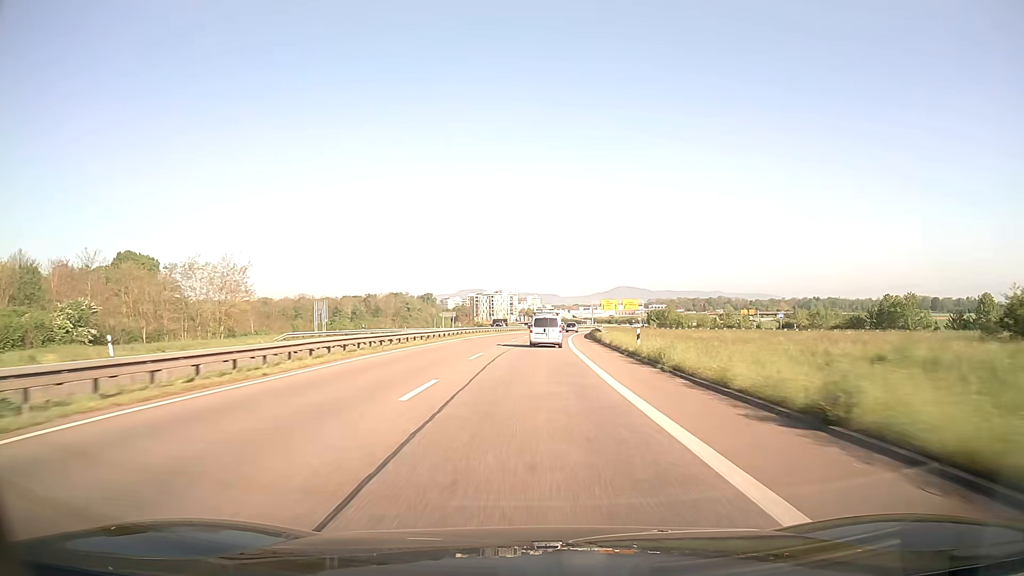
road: trunk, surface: asphalt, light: Day
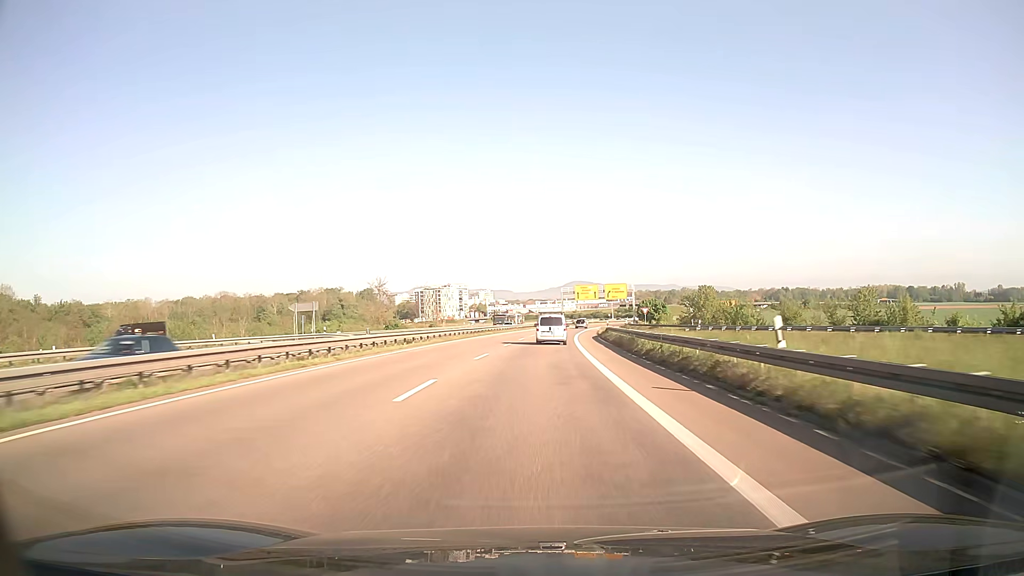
(+1.7, +60.1) m; +4°
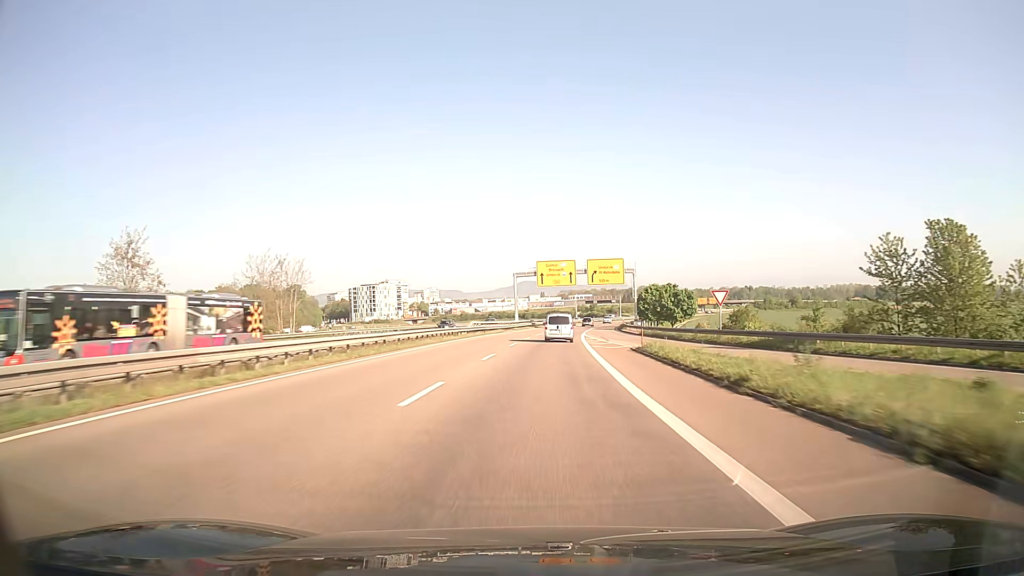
(+2.2, +60.4) m; +4°
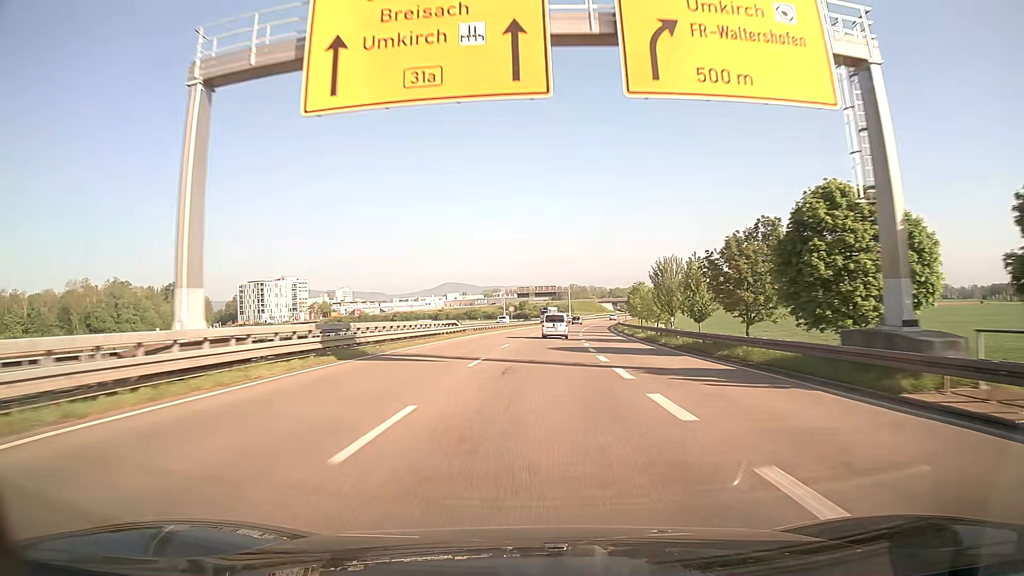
(+4.0, +76.2) m; +6°
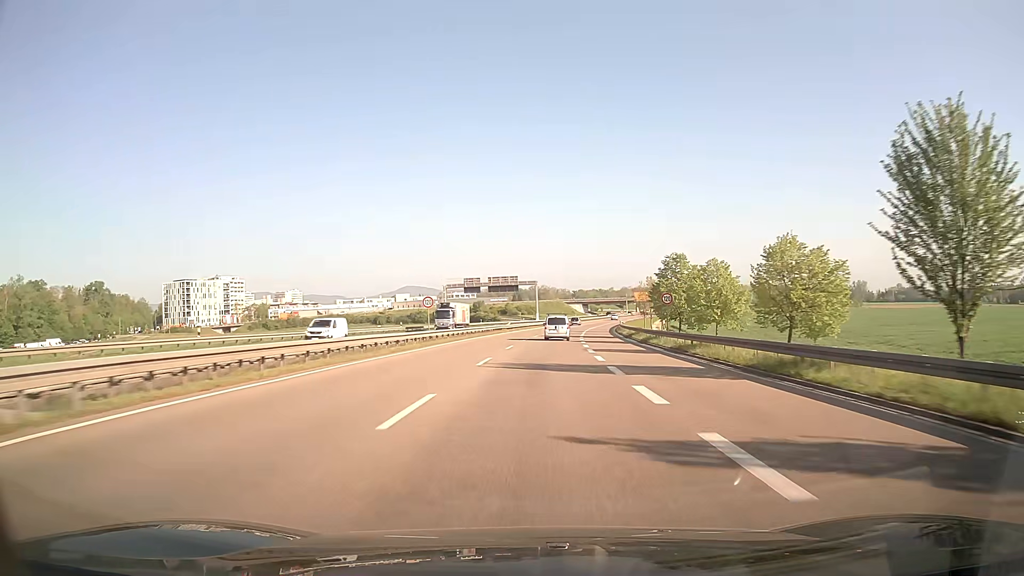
(+1.4, +46.1) m; +3°
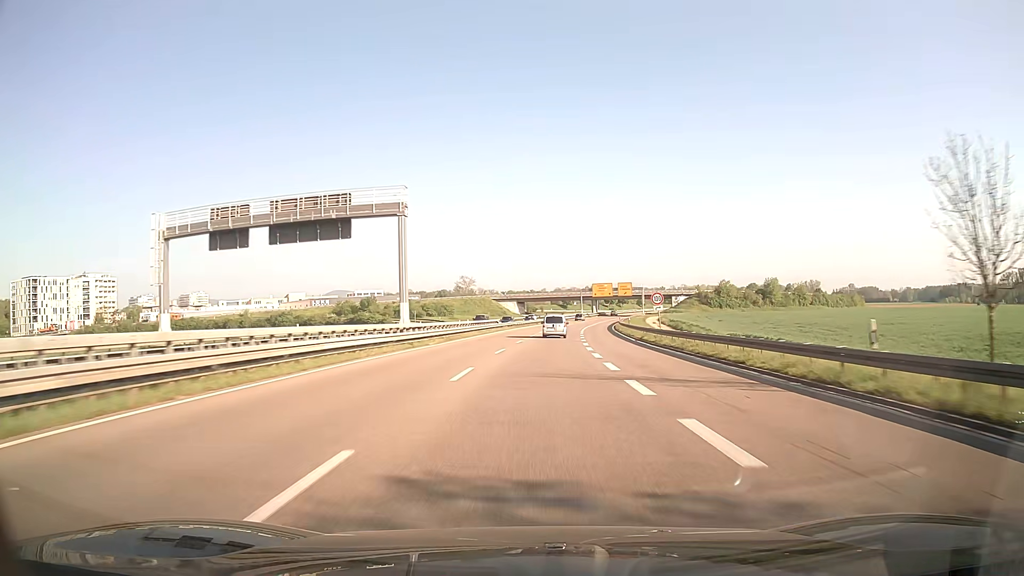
(+3.9, +77.3) m; +6°
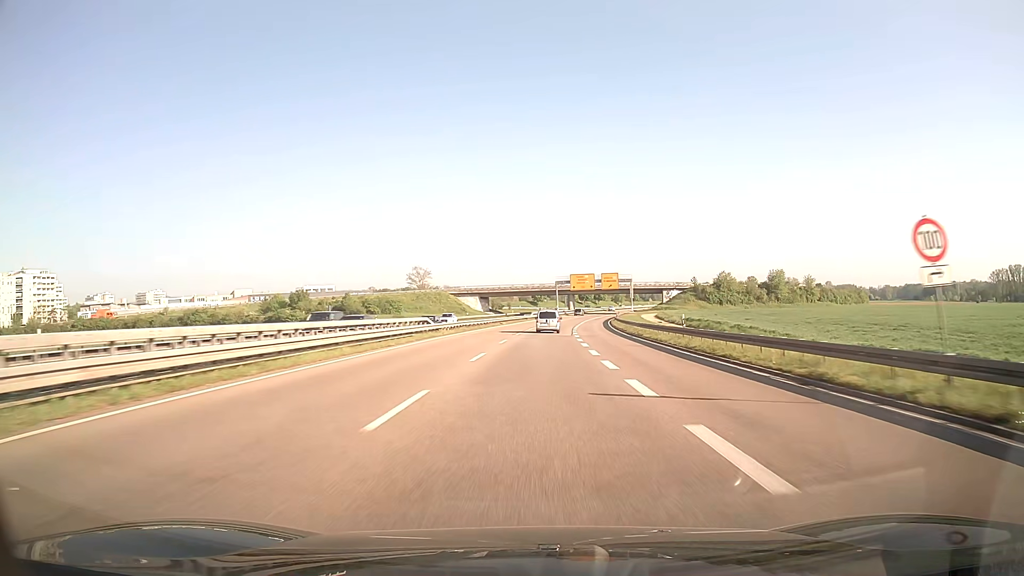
(+0.8, +31.1) m; +3°
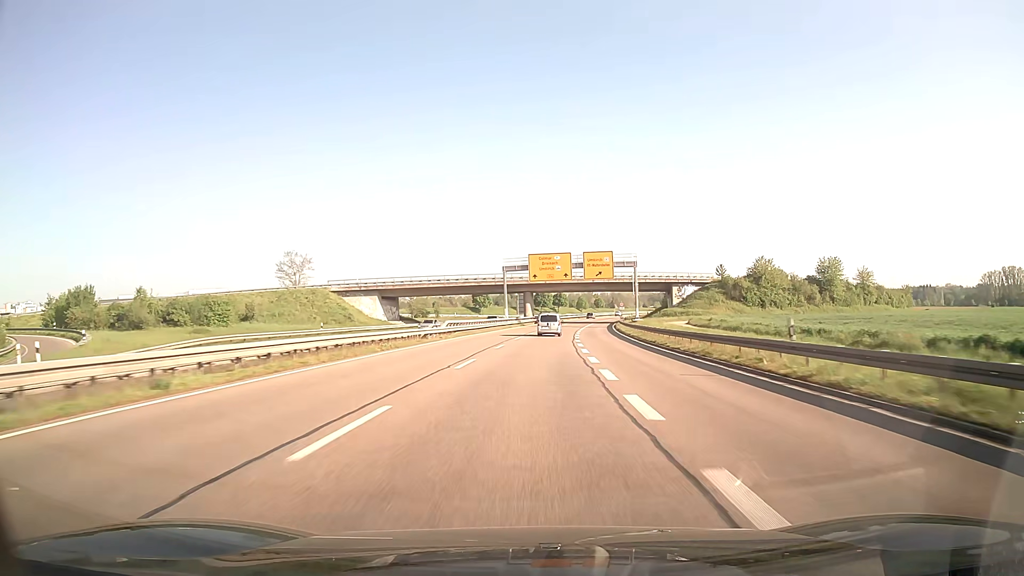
(+2.6, +62.6) m; +4°
(0, +10) (0, +20) (+1, +30) (+1, +40) (+2, +50) (+2, +60) (+3, +70) (+4, +80) (+5, +90) (+7, +100) m
